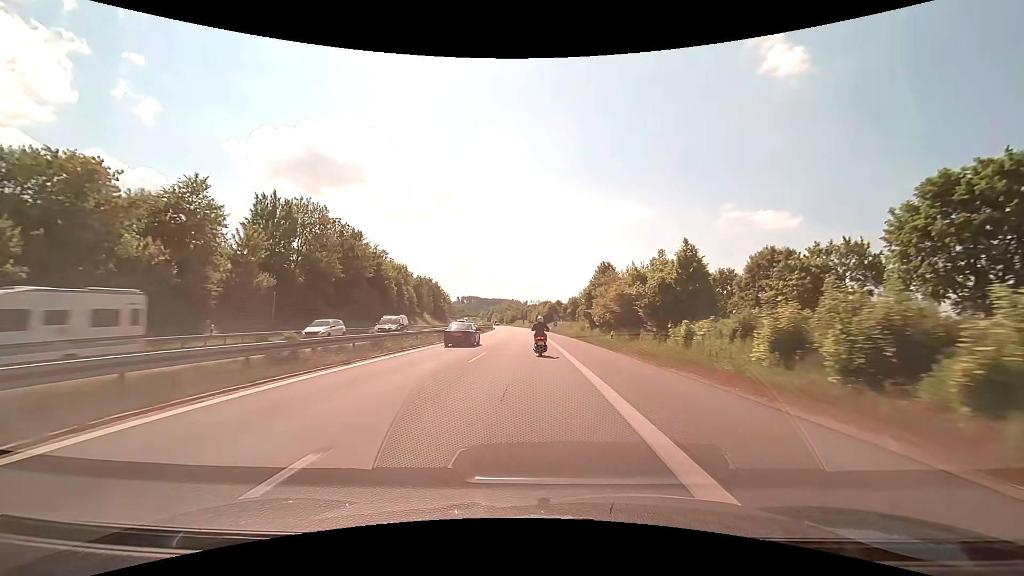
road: motorway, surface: asphalt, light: Day
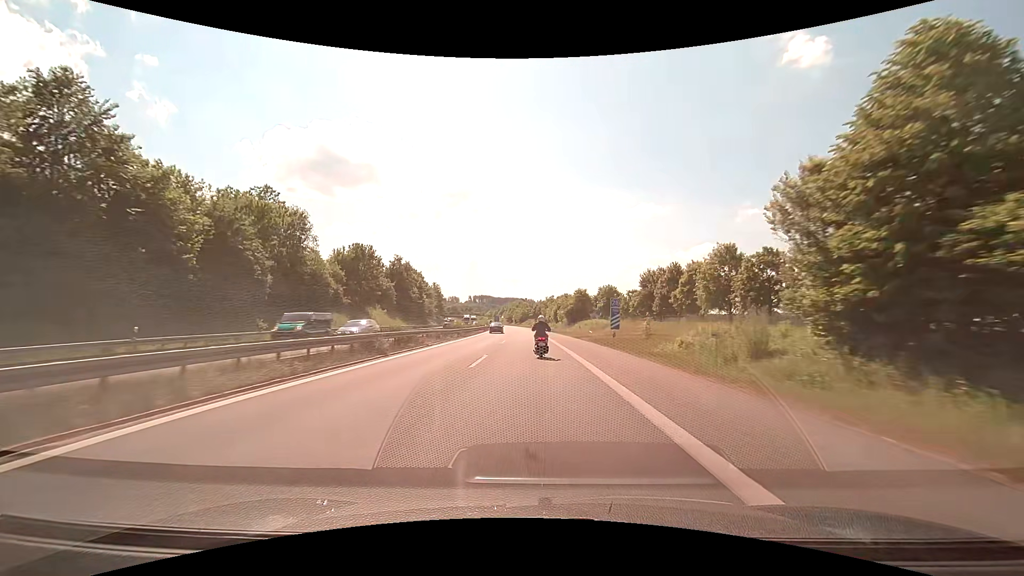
(-0.9, +56.0) m; -2°
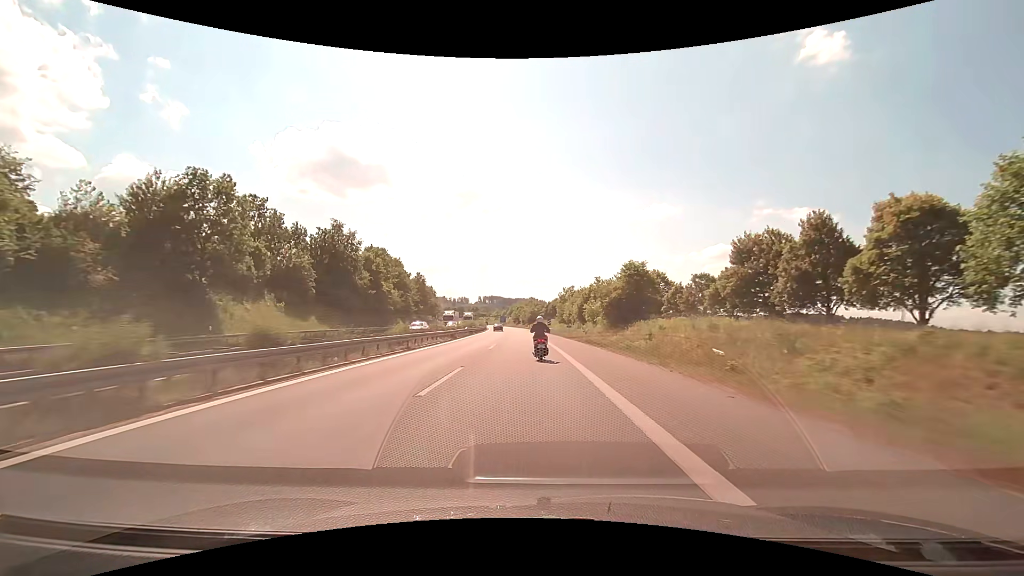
(-0.3, +41.8) m; -1°
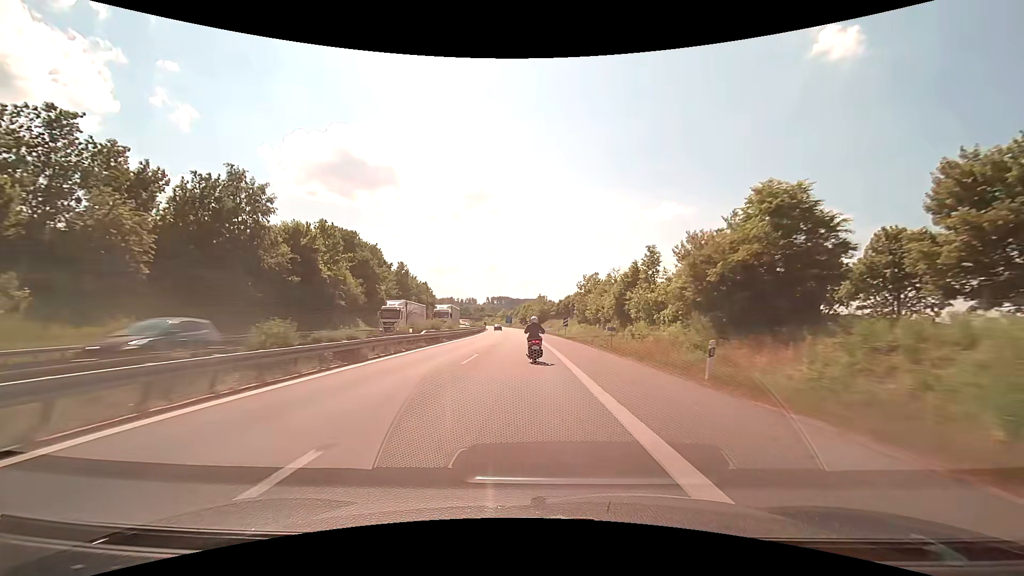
(-0.2, +28.0) m; -1°
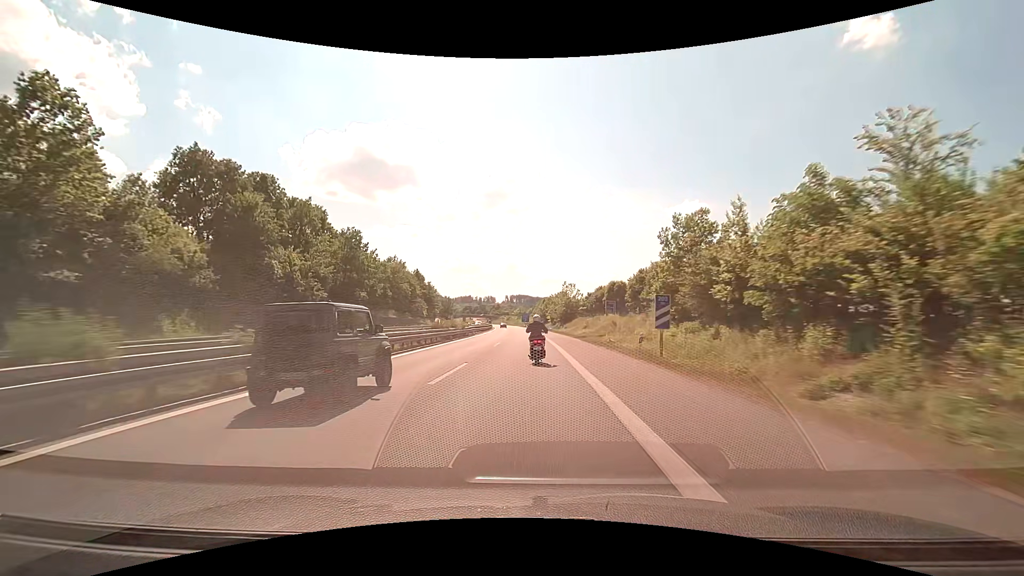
(-0.8, +42.3) m; -2°
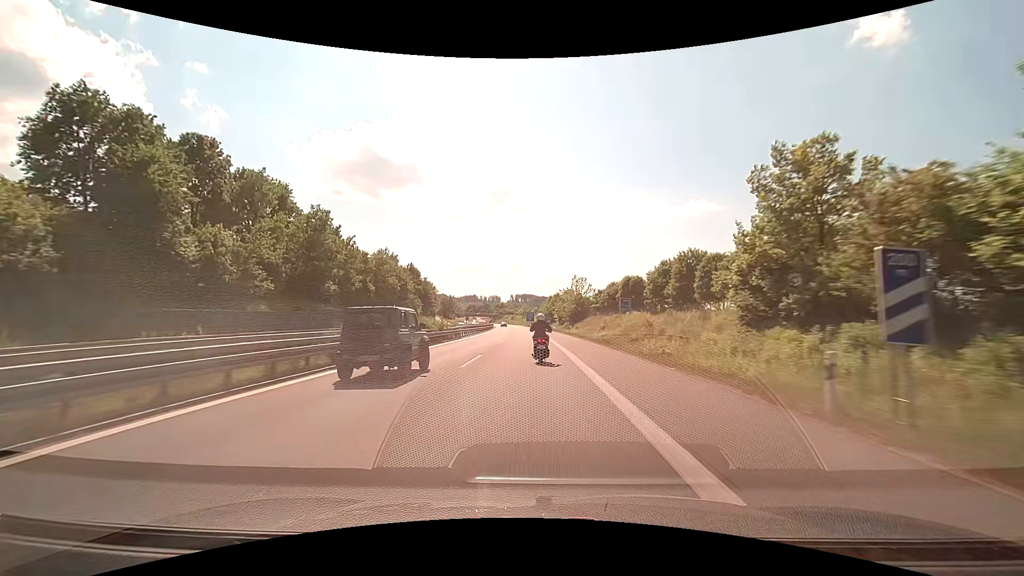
(-0.1, +13.9) m; 0°
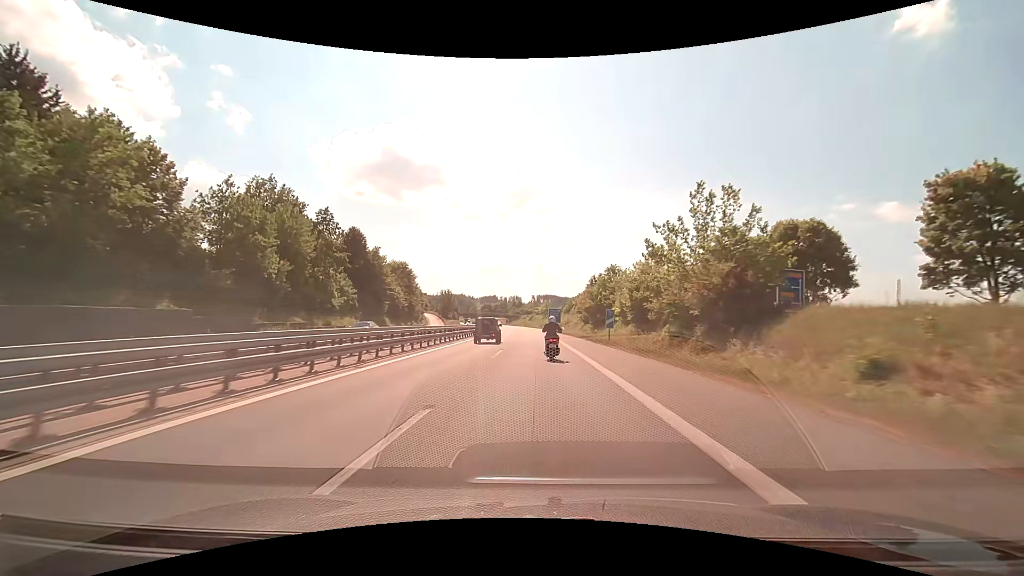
(-1.7, +67.0) m; -3°
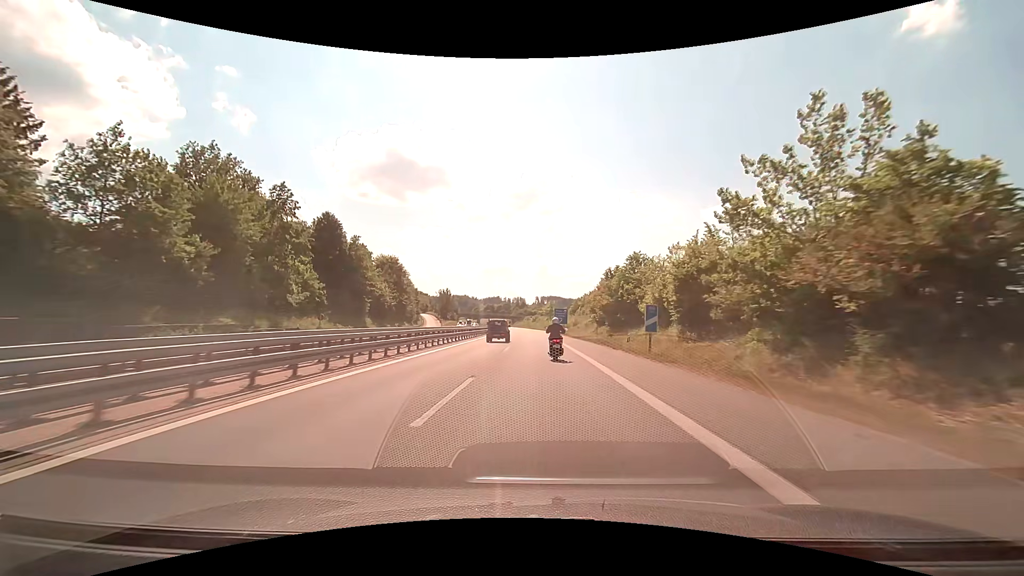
(-0.1, +13.3) m; -1°
(0, +10) (0, +20) (0, +30) (0, +40) (0, +50) (0, +60) (-1, +70) (-1, +80) (-1, +90) (-2, +100) m
